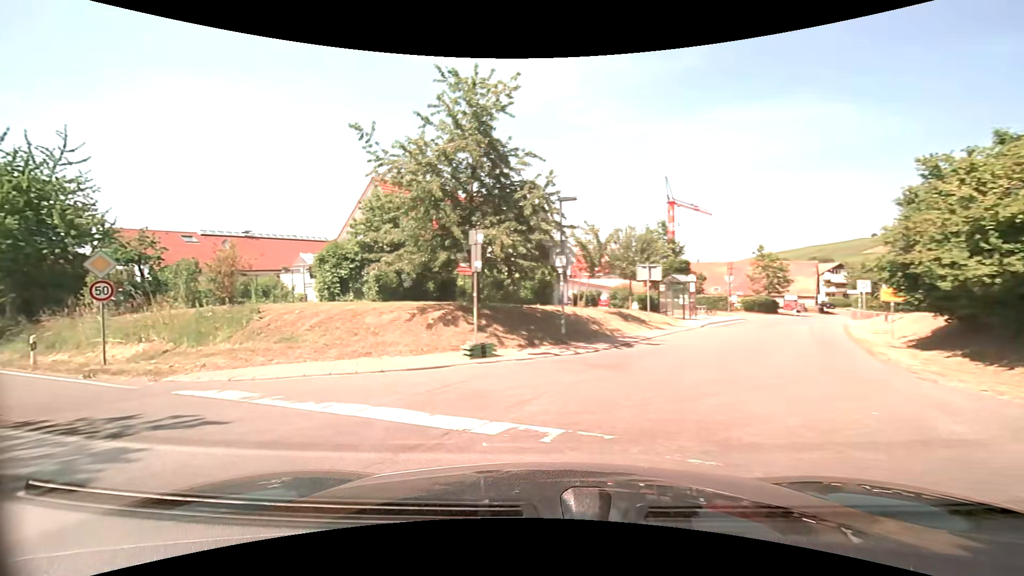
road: residential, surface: asphalt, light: Day
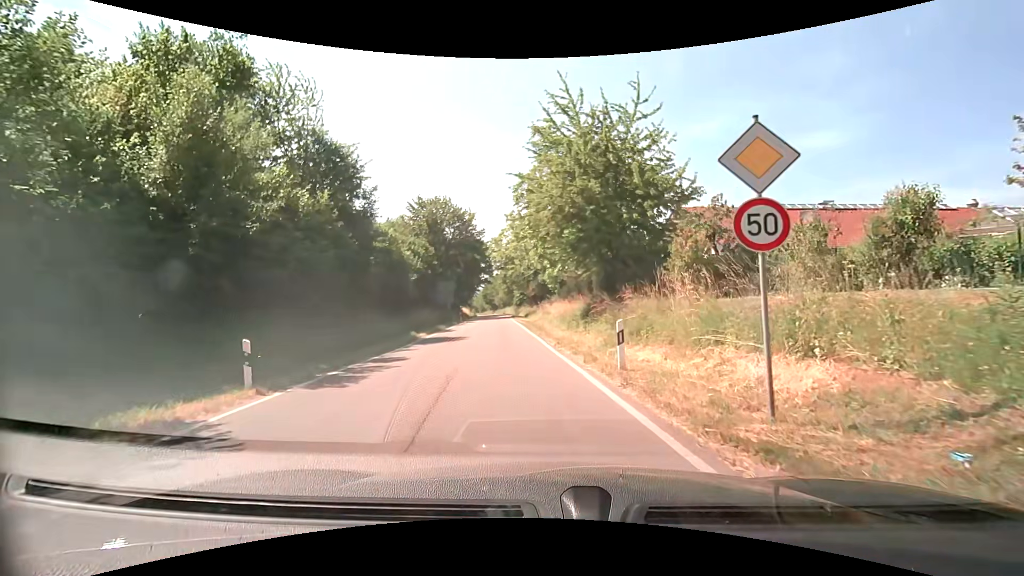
(-7.7, +9.5) m; -53°
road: tertiary
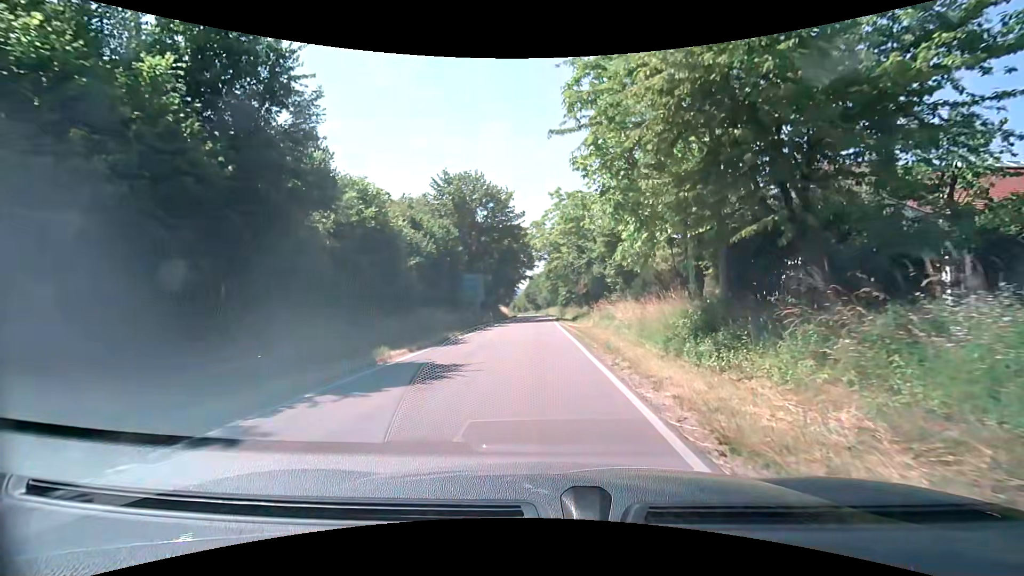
(-0.8, +12.5) m; -5°
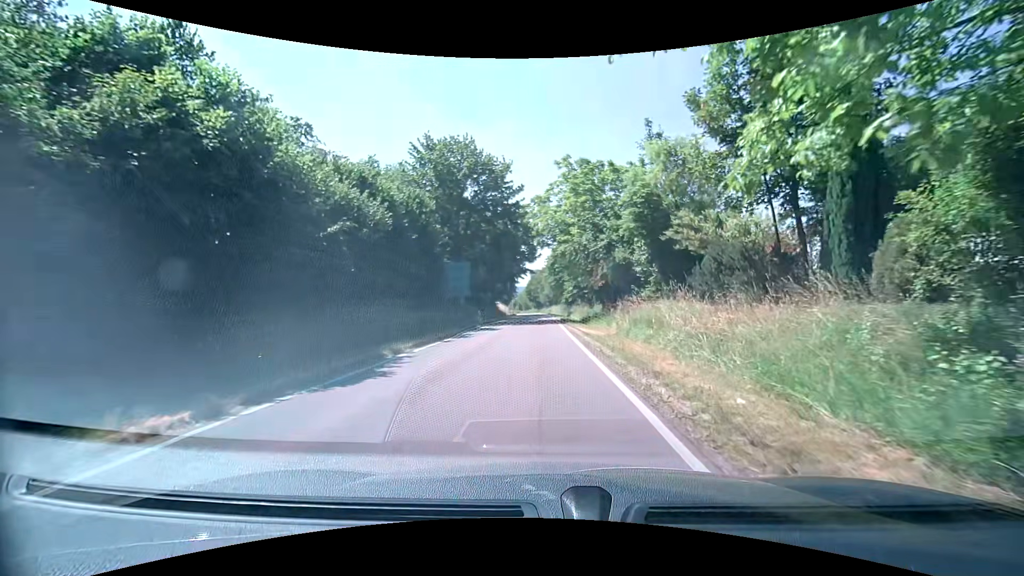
(-0.2, +10.3) m; -1°
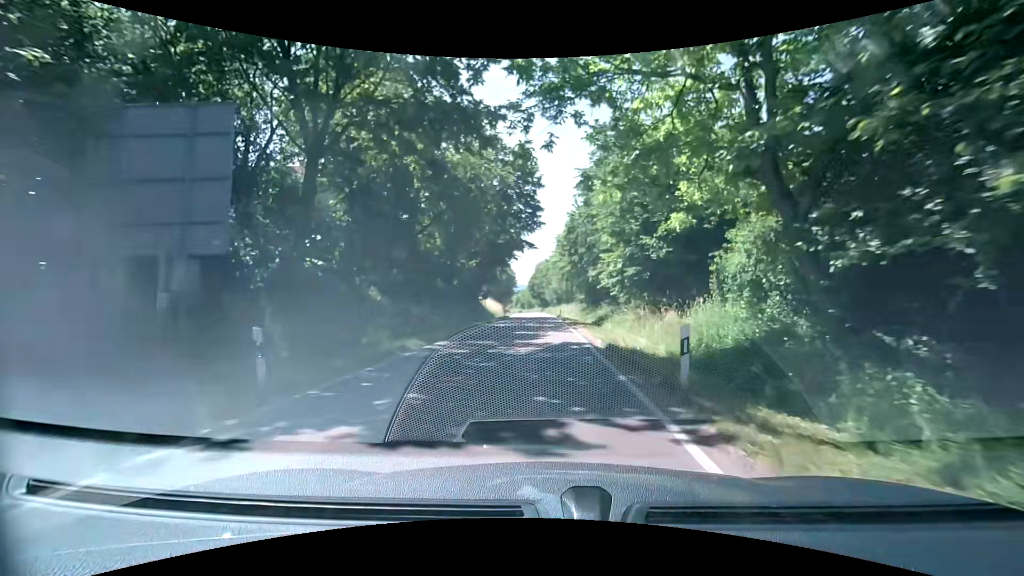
(-0.3, +29.4) m; -1°
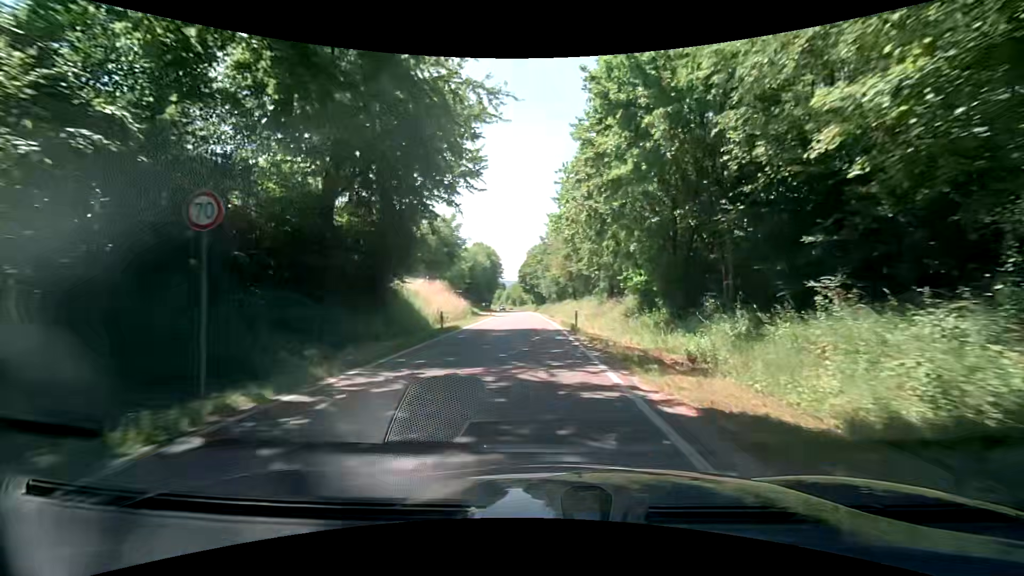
(-0.1, +33.7) m; 0°
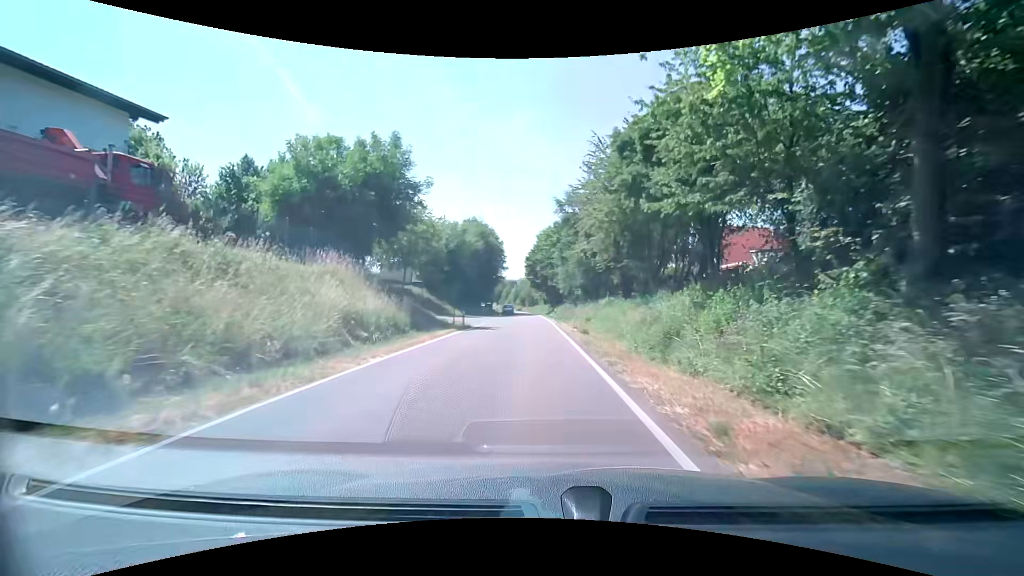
(-0.4, +28.6) m; -1°
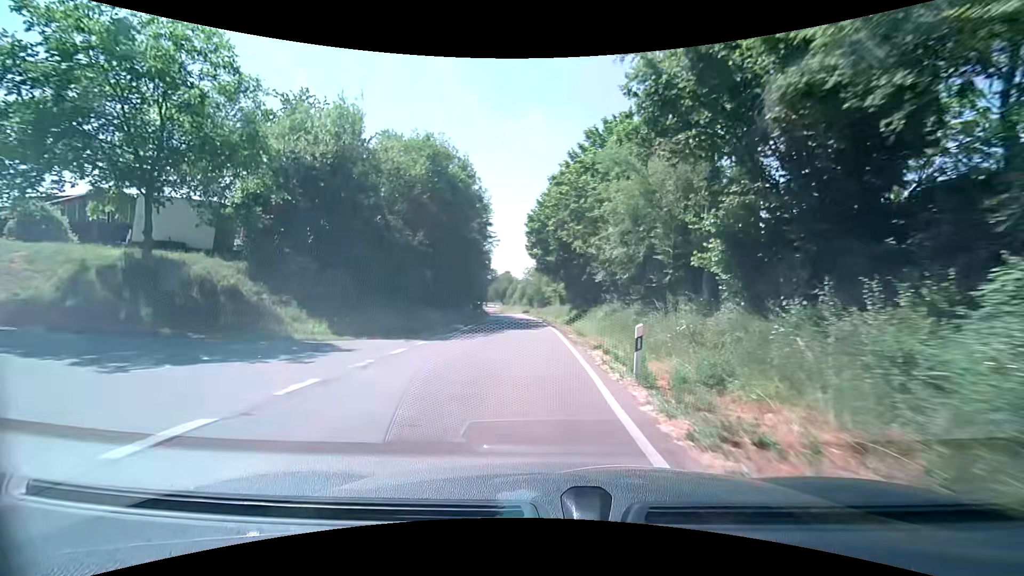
(-0.4, +36.5) m; -2°
(0, +10) (0, +20) (-1, +30) (-1, +40) (-2, +50) (-2, +60) (-3, +70) (-4, +80) (-6, +90) (-7, +100) m
